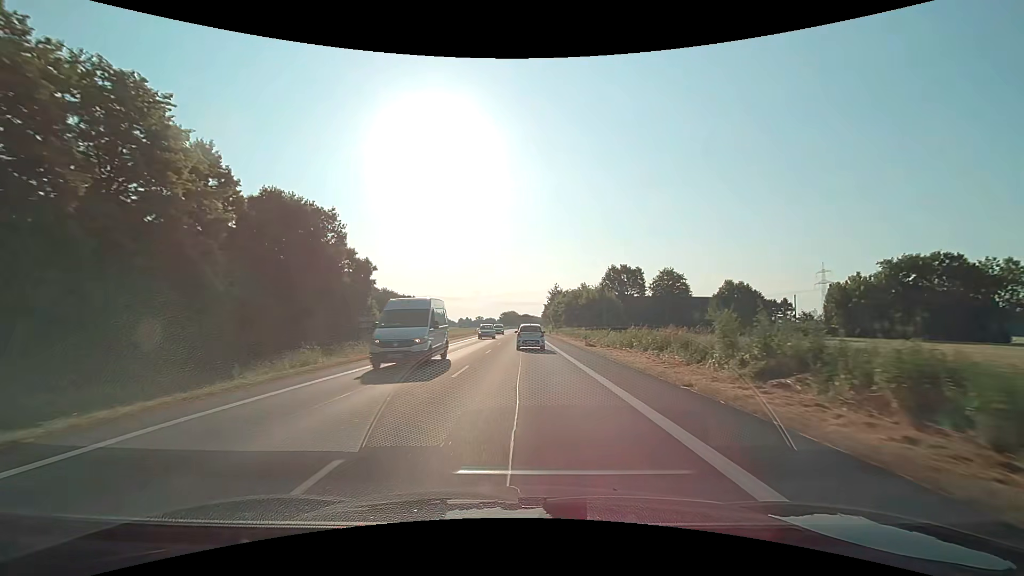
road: primary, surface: asphalt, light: Day
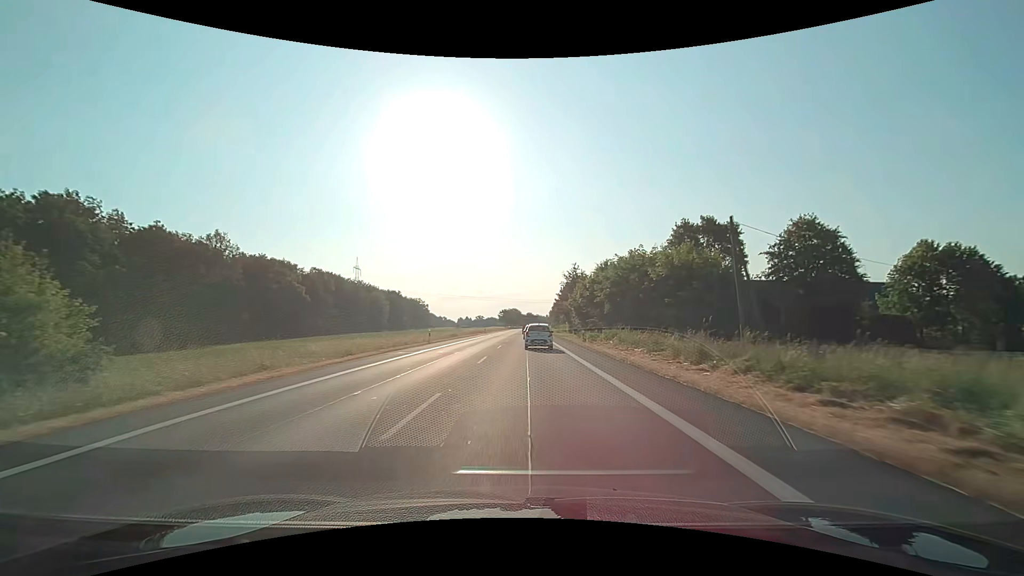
(+0.1, +43.3) m; 0°
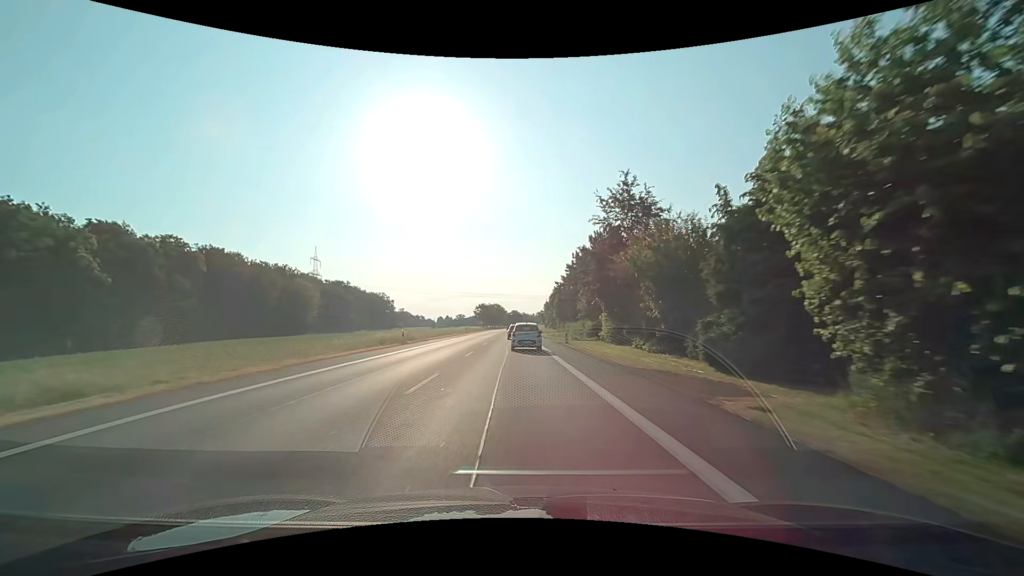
(+0.8, +56.1) m; +2°
(0, +10) (0, +20) (0, +30) (0, +40) (0, +50) (0, +60) (-1, +70) (-1, +80) (-1, +90) (-1, +100) m
